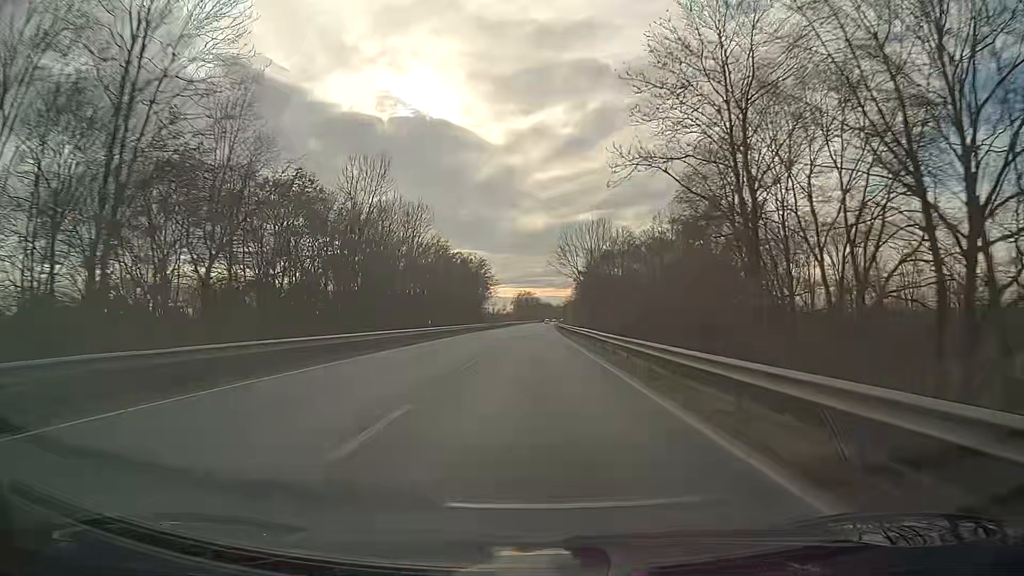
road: primary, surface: asphalt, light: Day
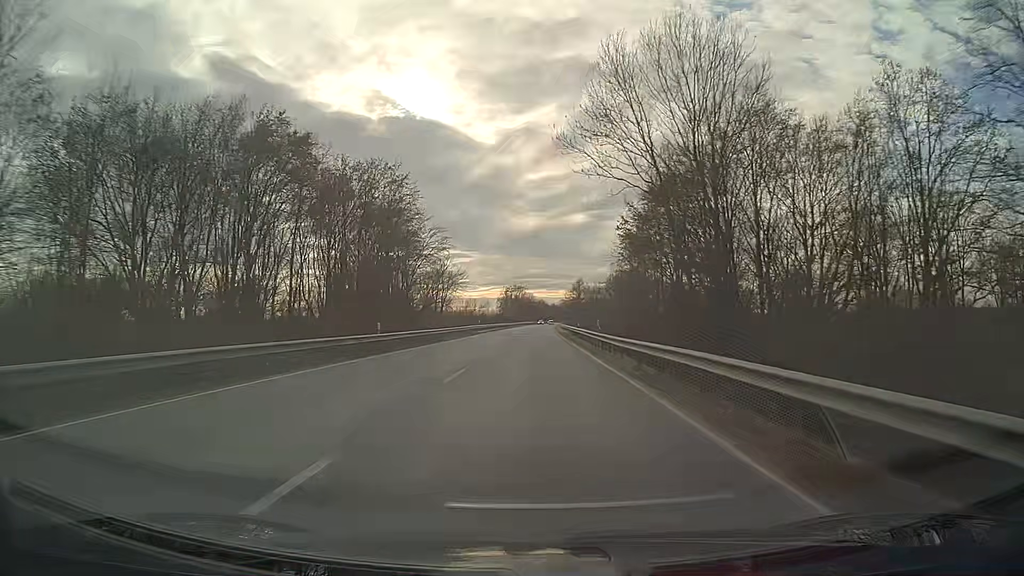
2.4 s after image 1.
(+0.3, +63.2) m; +1°
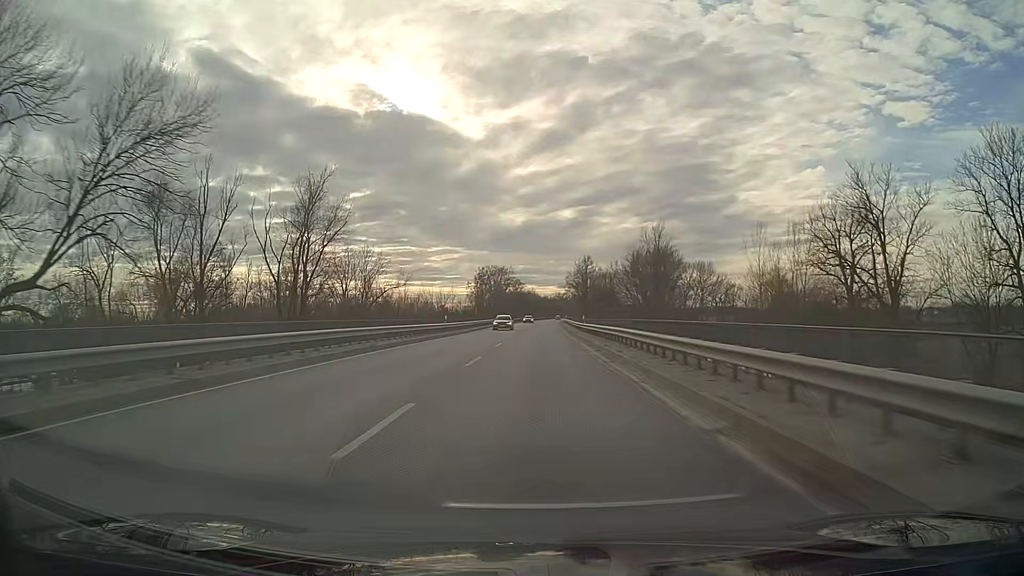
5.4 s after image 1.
(+0.6, +79.0) m; +1°
